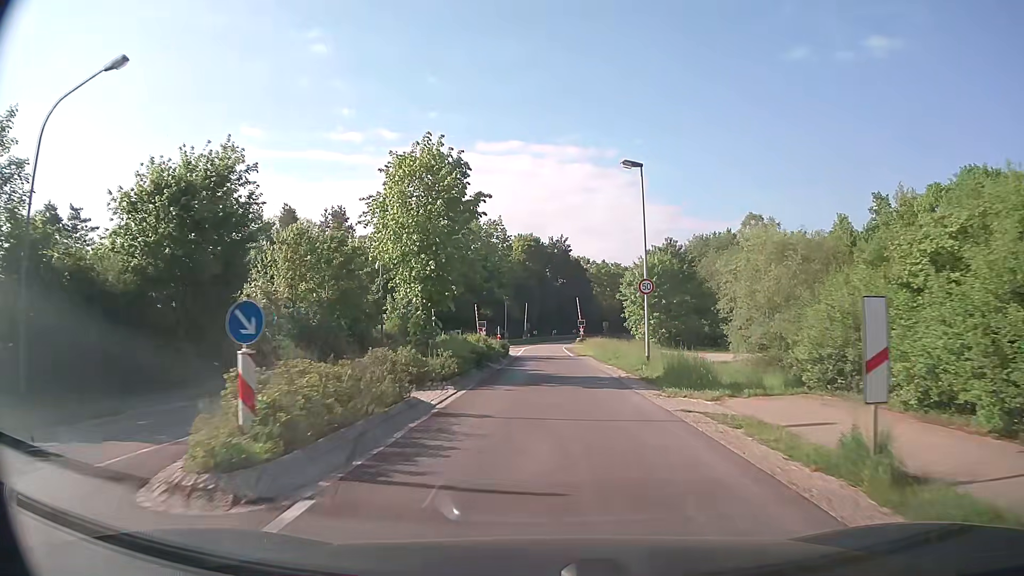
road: secondary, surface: asphalt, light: Day
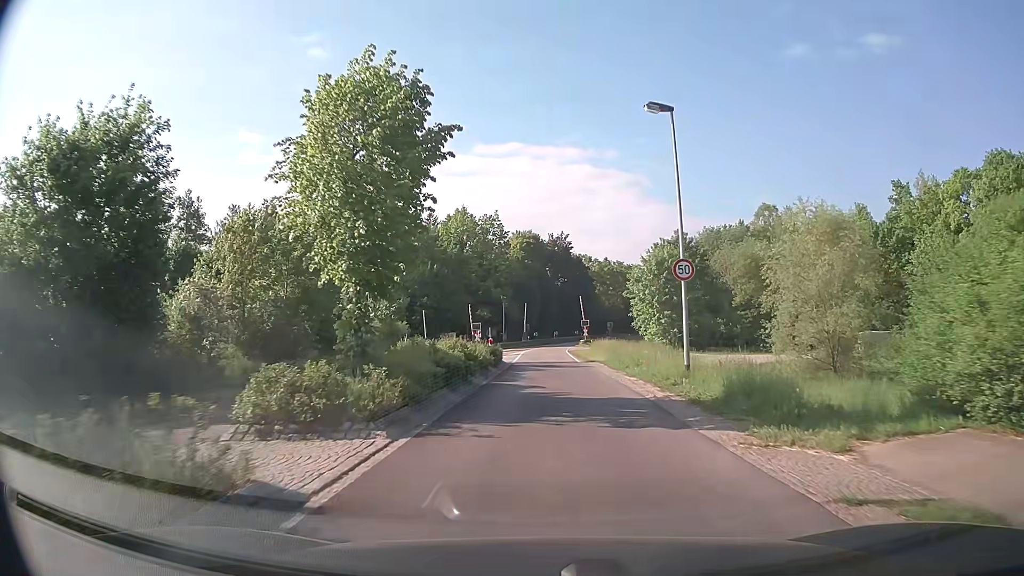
(-0.1, +6.7) m; -1°
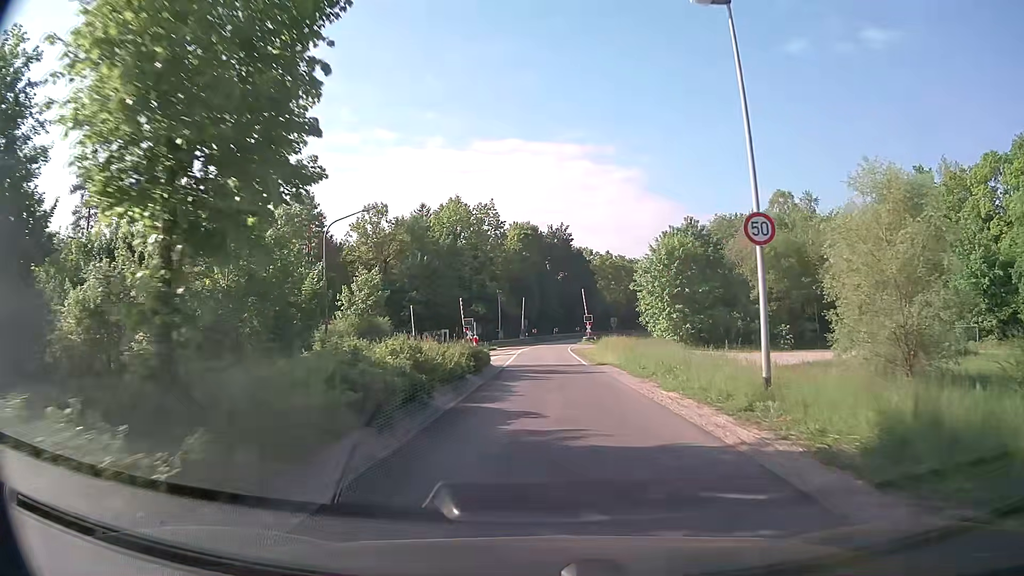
(0.0, +6.6) m; 0°
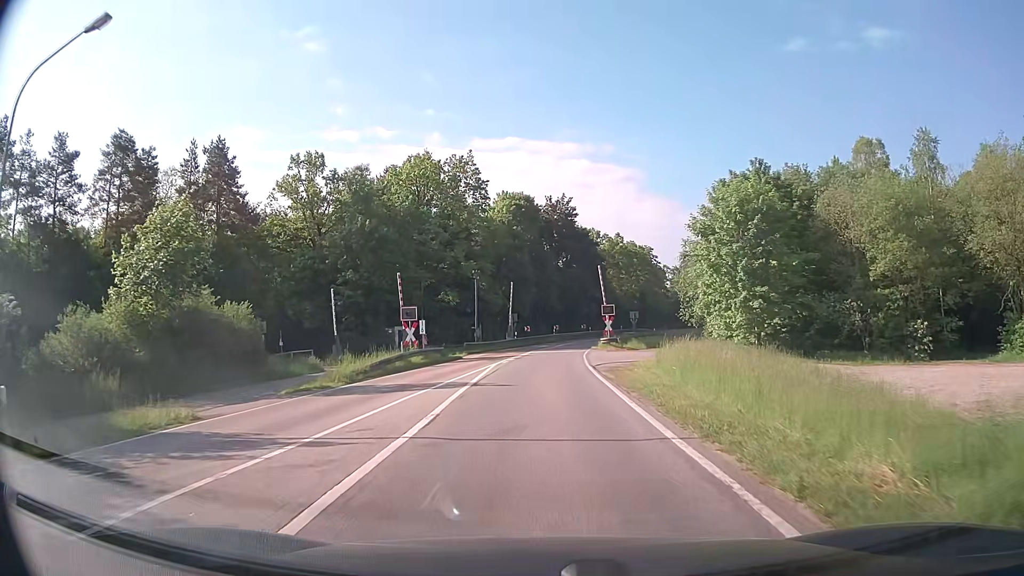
(0.0, +25.7) m; 0°
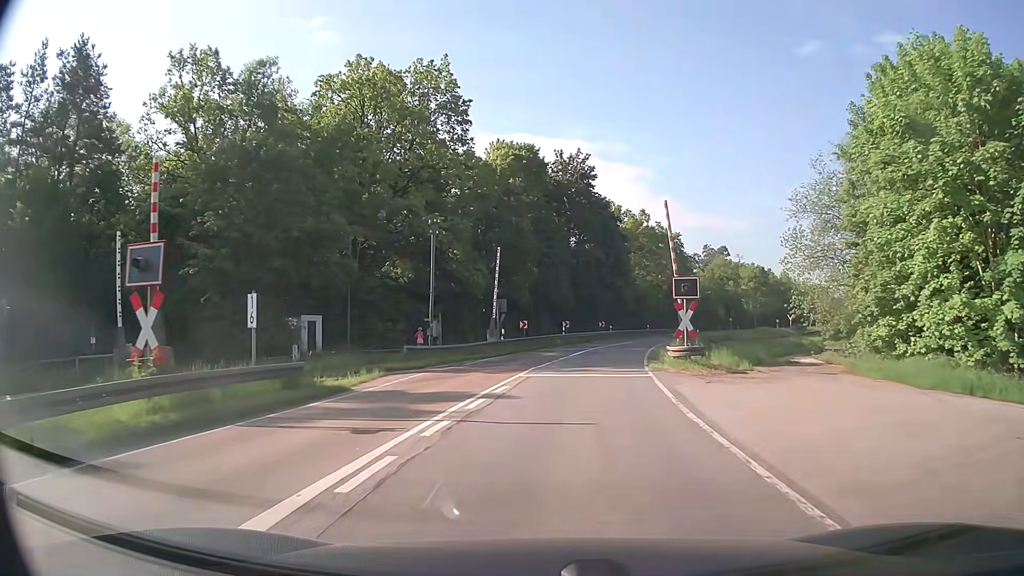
(0.0, +24.8) m; 0°
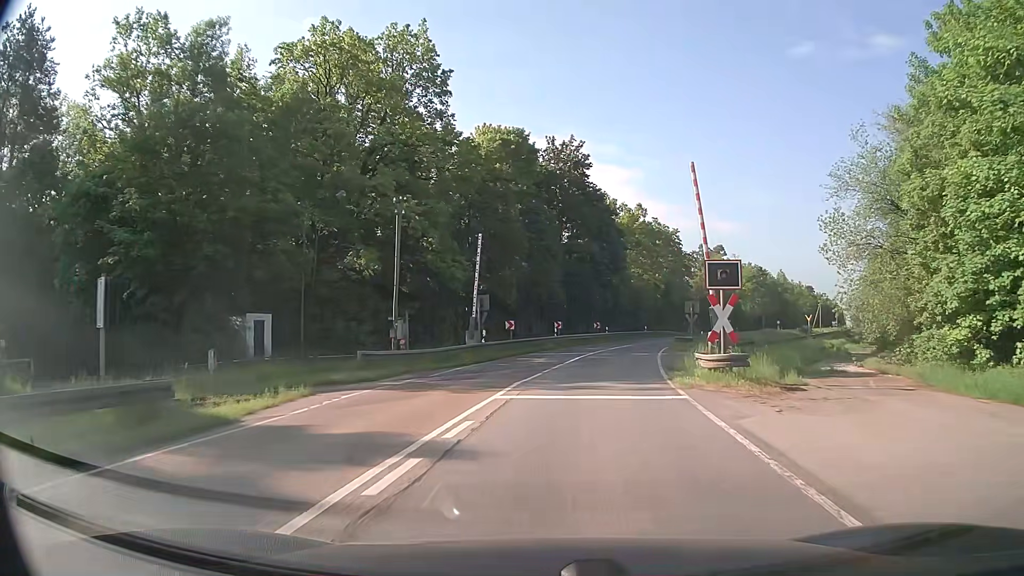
(0.0, +6.0) m; +1°
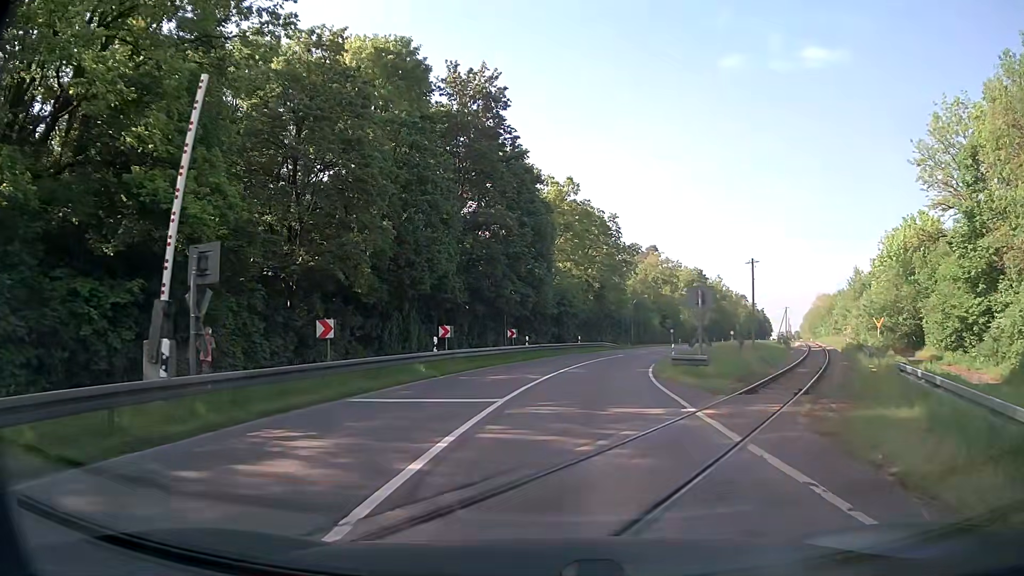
(+1.5, +21.9) m; +8°
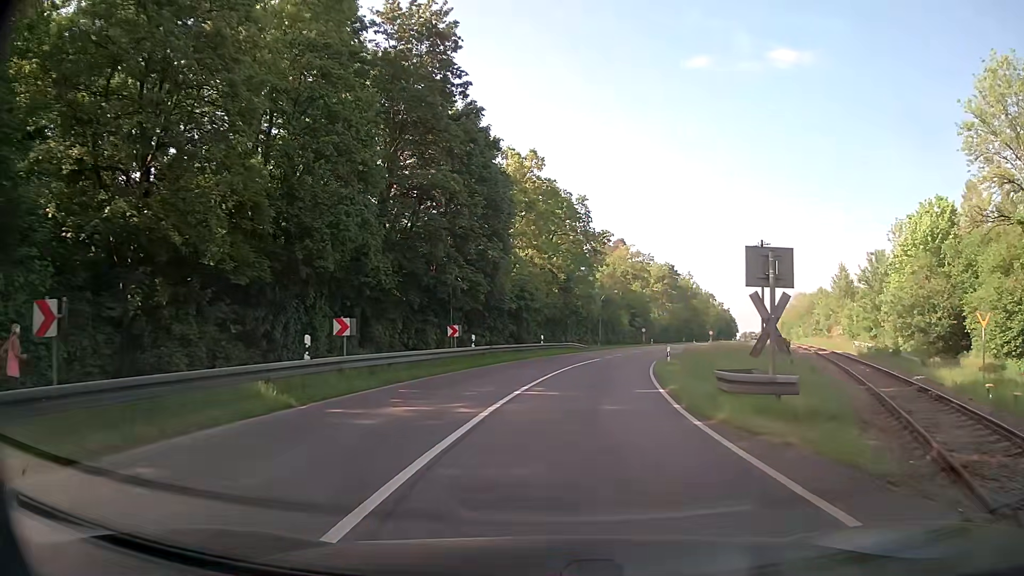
(+0.3, +10.5) m; +4°
(0, +10) (+1, +20) (+2, +30) (+3, +40) (+5, +50) (+8, +59) (+10, +69) (+13, +79) (+16, +88) (+20, +98) m
